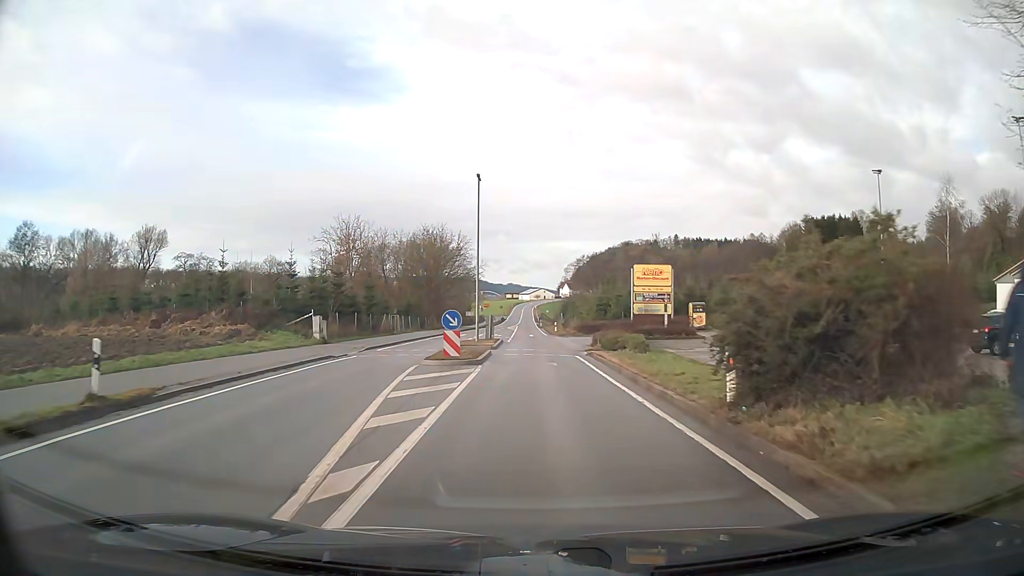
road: secondary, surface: asphalt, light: Day
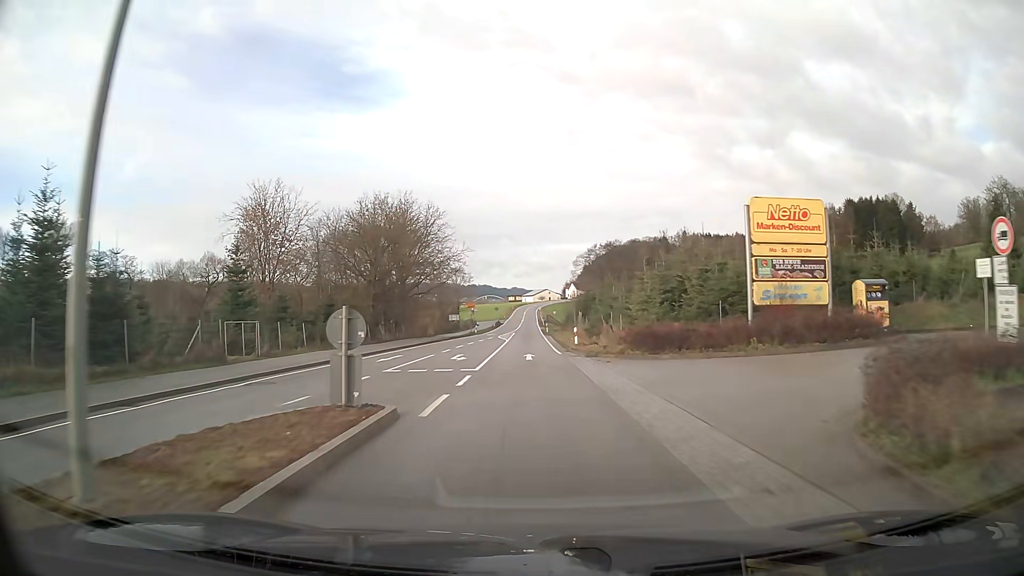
(+0.1, +30.2) m; -1°
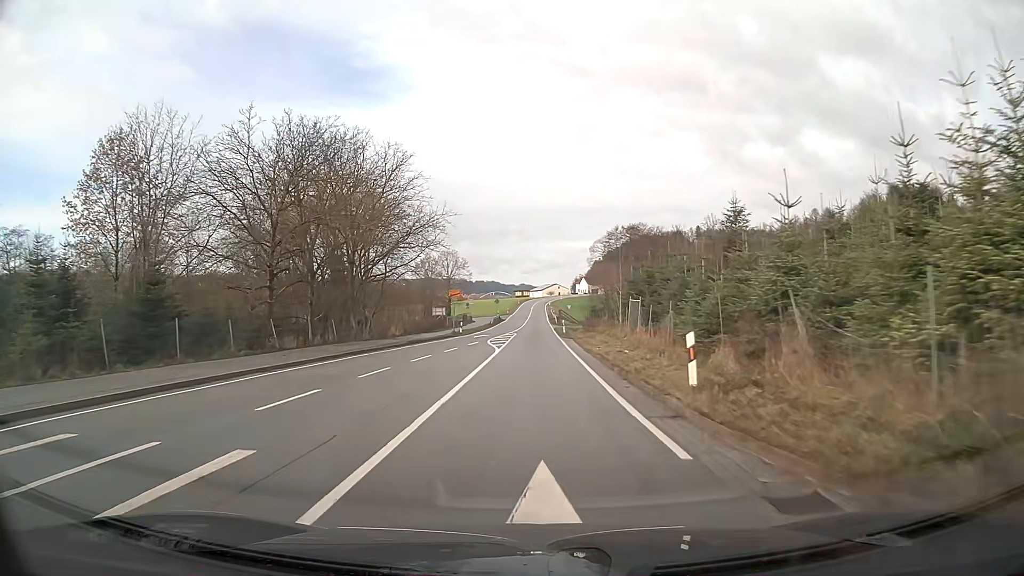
(-0.2, +23.7) m; 0°
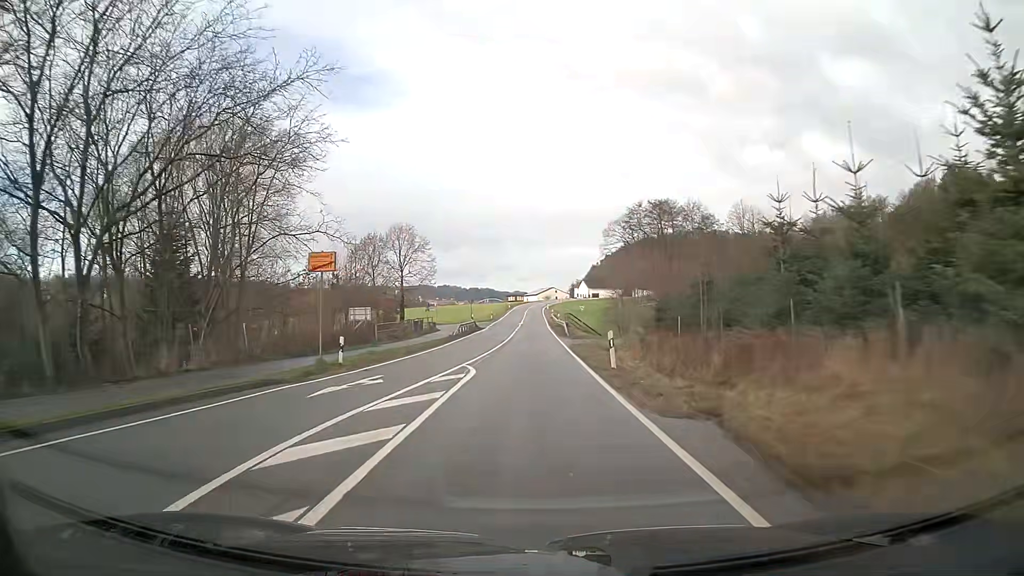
(+0.1, +33.3) m; 0°
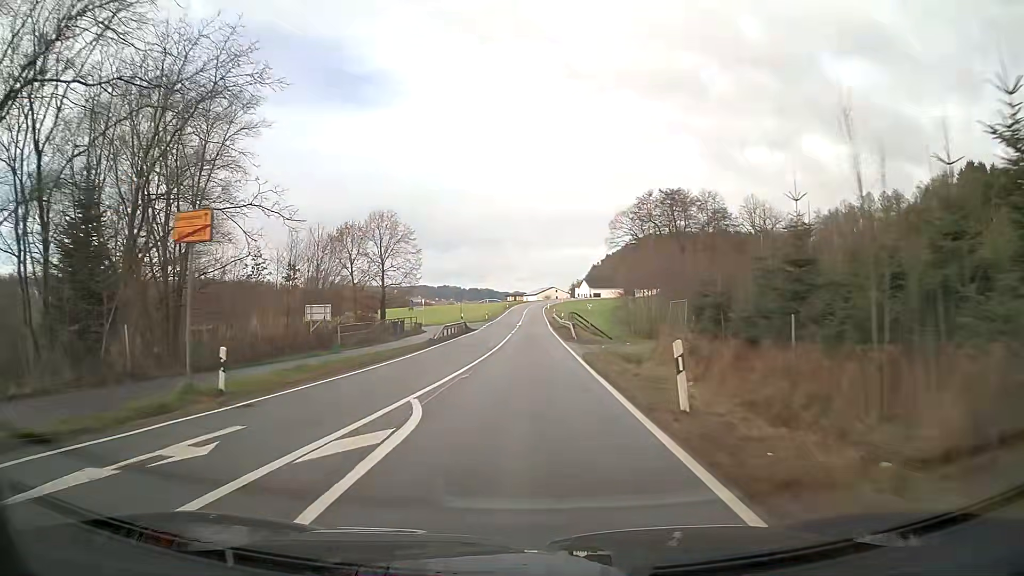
(0.0, +8.5) m; 0°
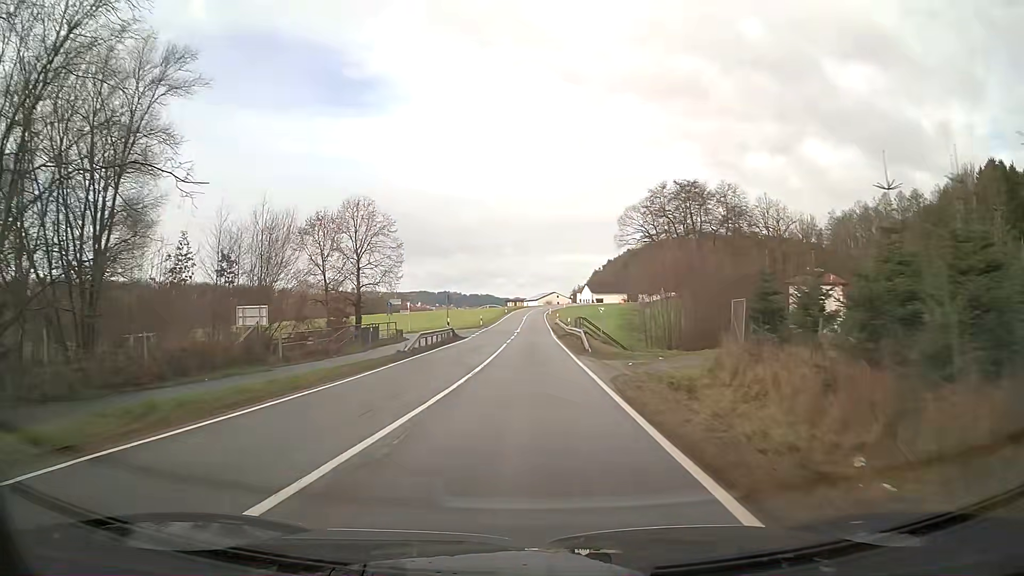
(0.0, +8.7) m; 0°
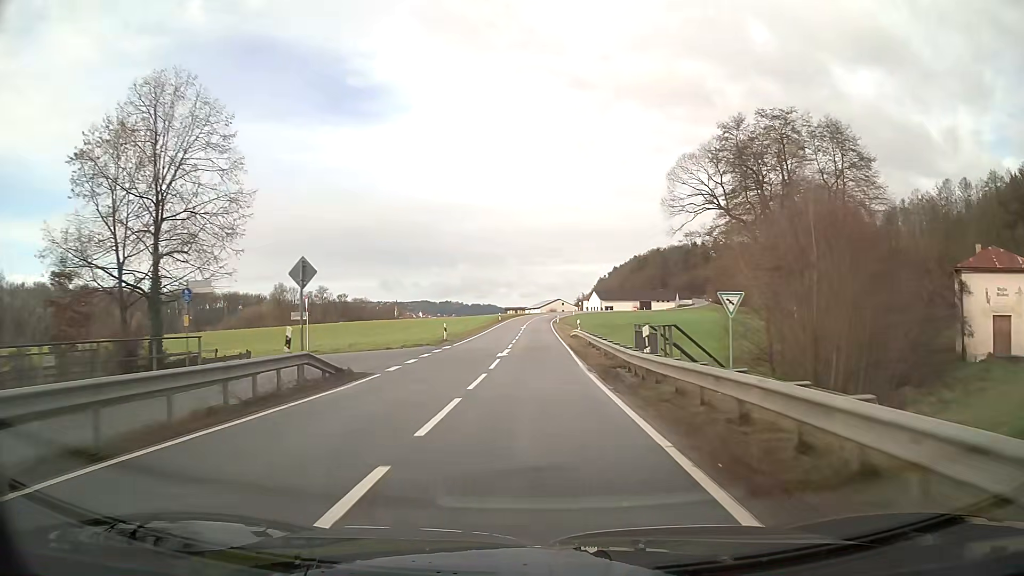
(0.0, +29.4) m; 0°
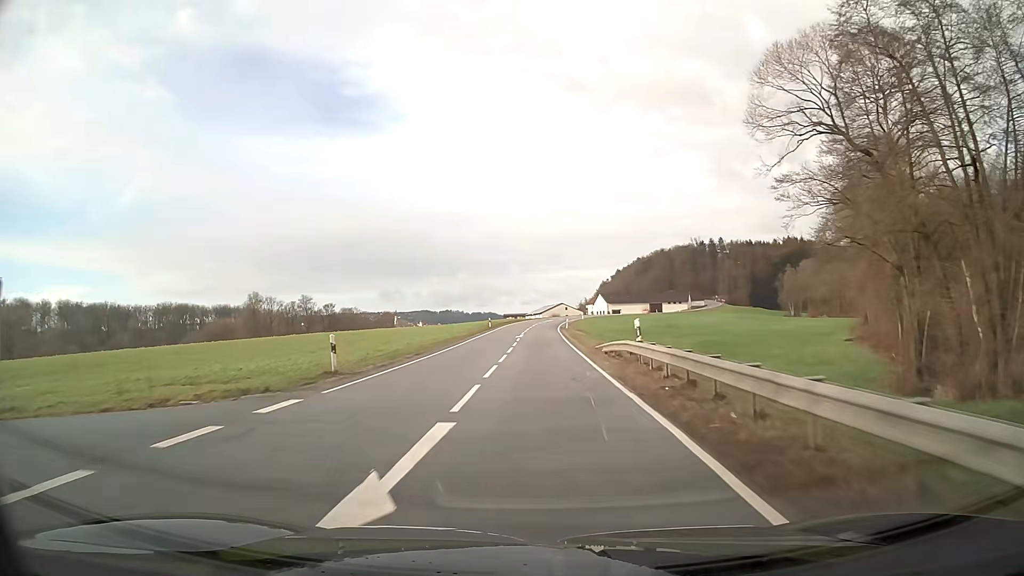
(0.0, +22.3) m; 0°
